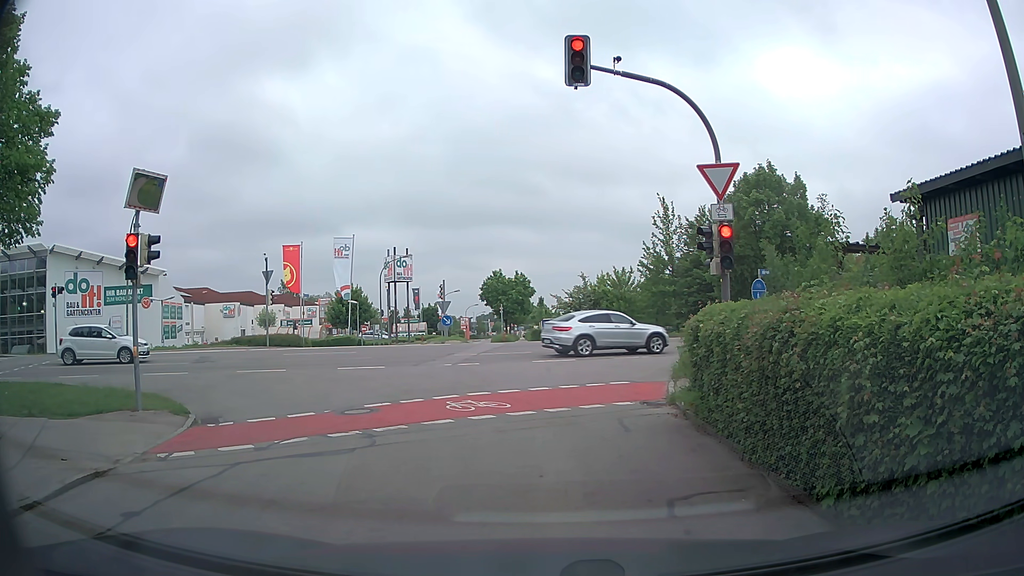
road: residential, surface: asphalt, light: Day
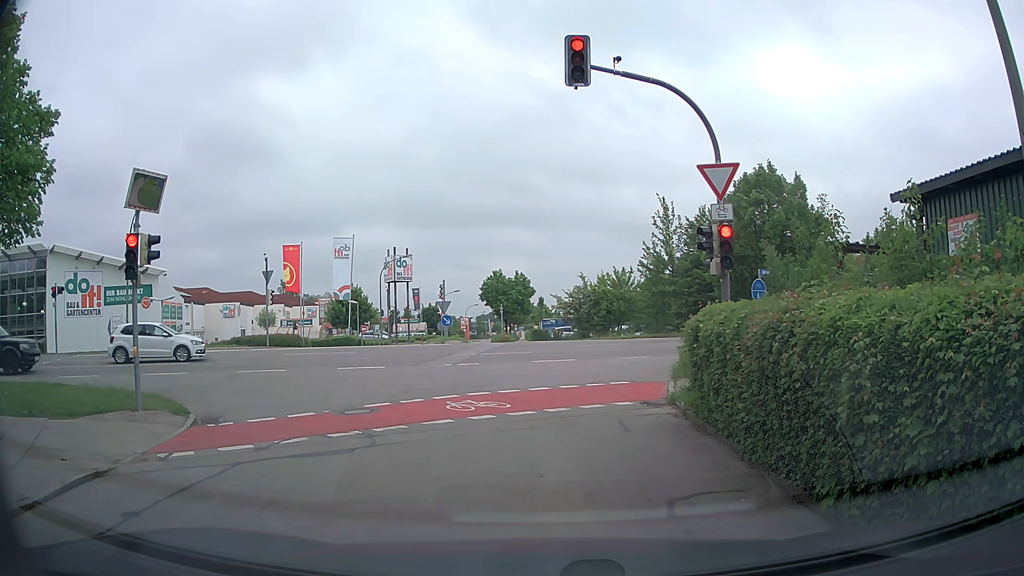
(0.0, 0.0) m; 0°
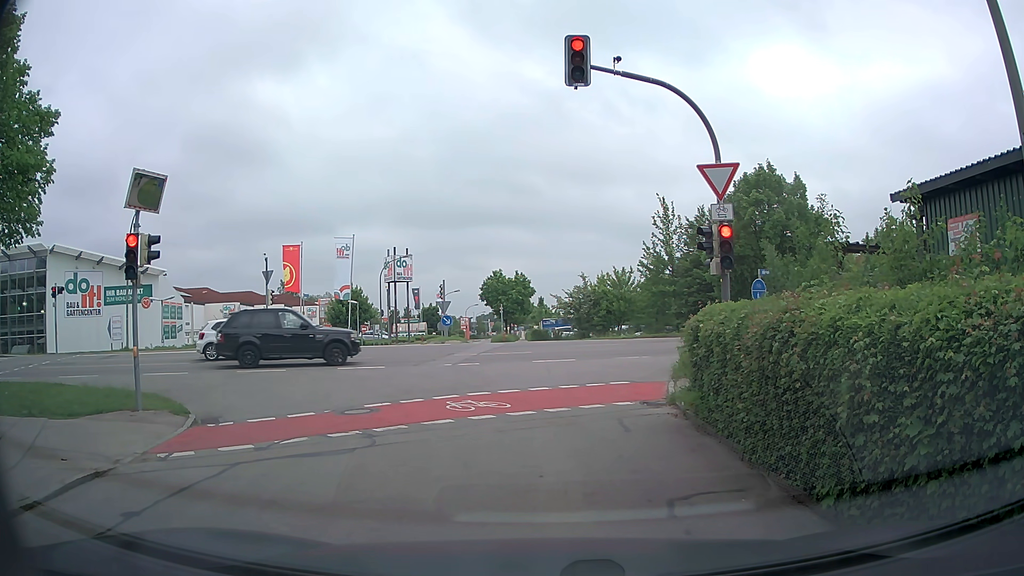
(0.0, 0.0) m; 0°
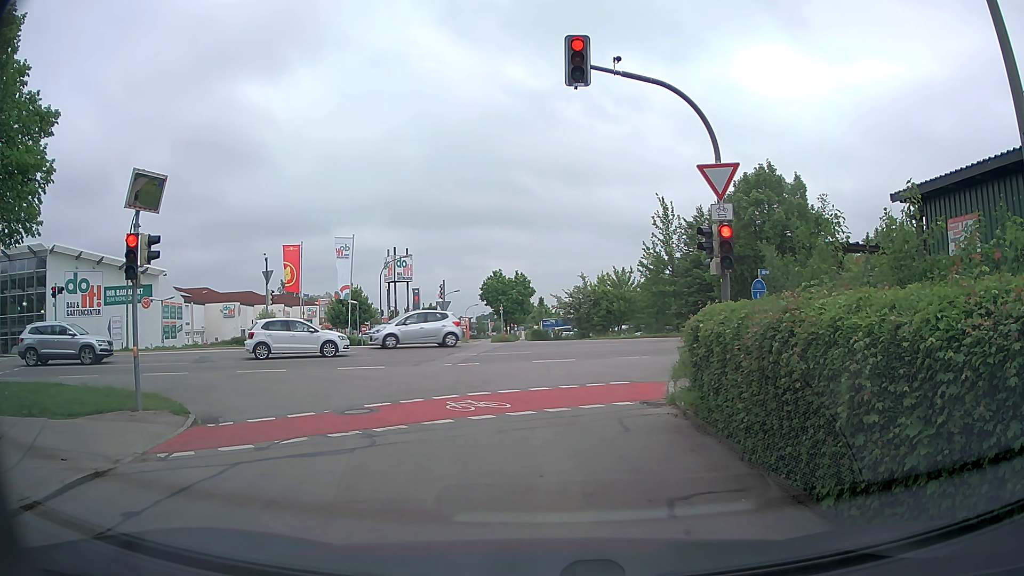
(0.0, 0.0) m; 0°
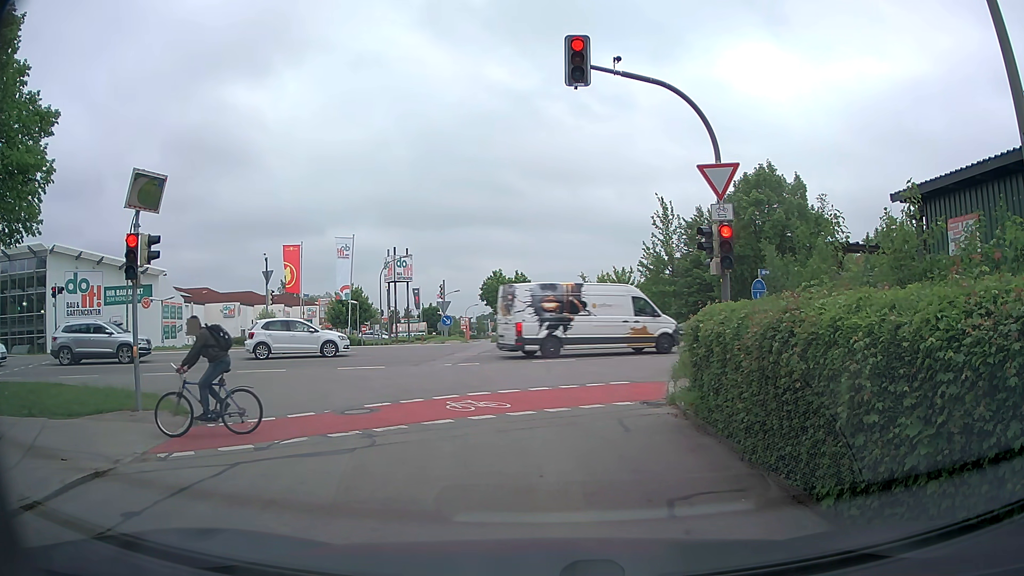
(0.0, 0.0) m; 0°
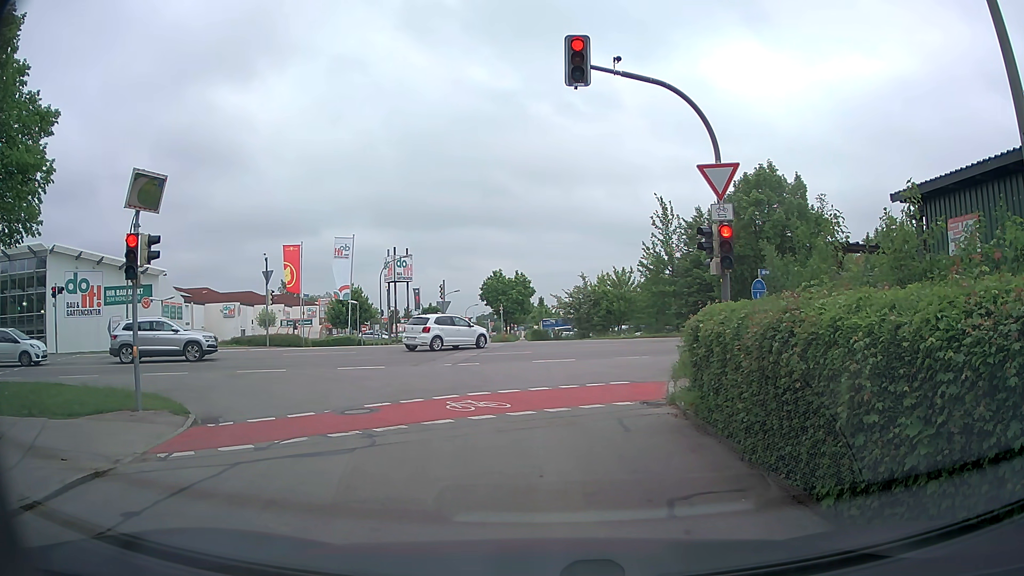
(0.0, 0.0) m; 0°
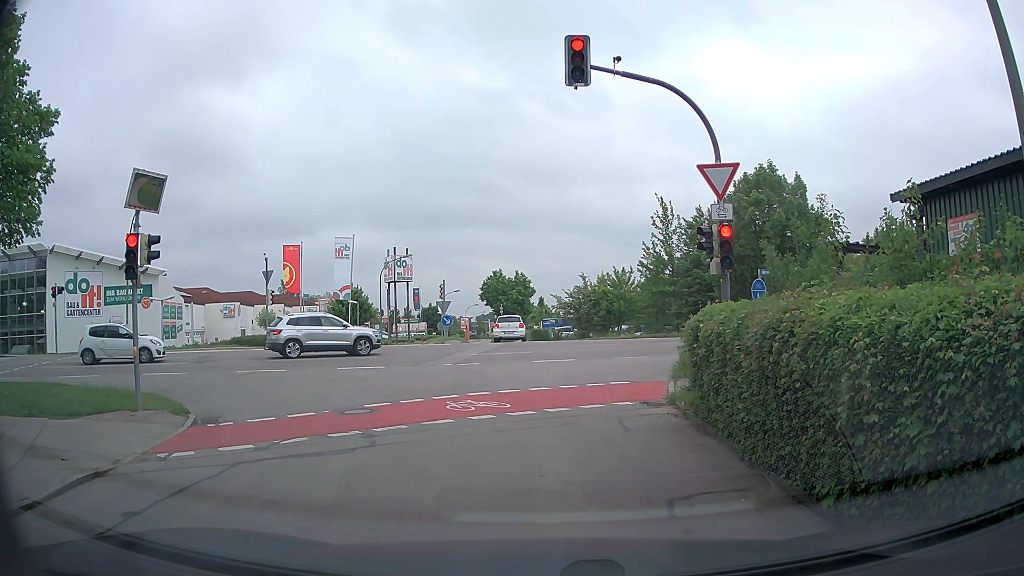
(0.0, 0.0) m; 0°
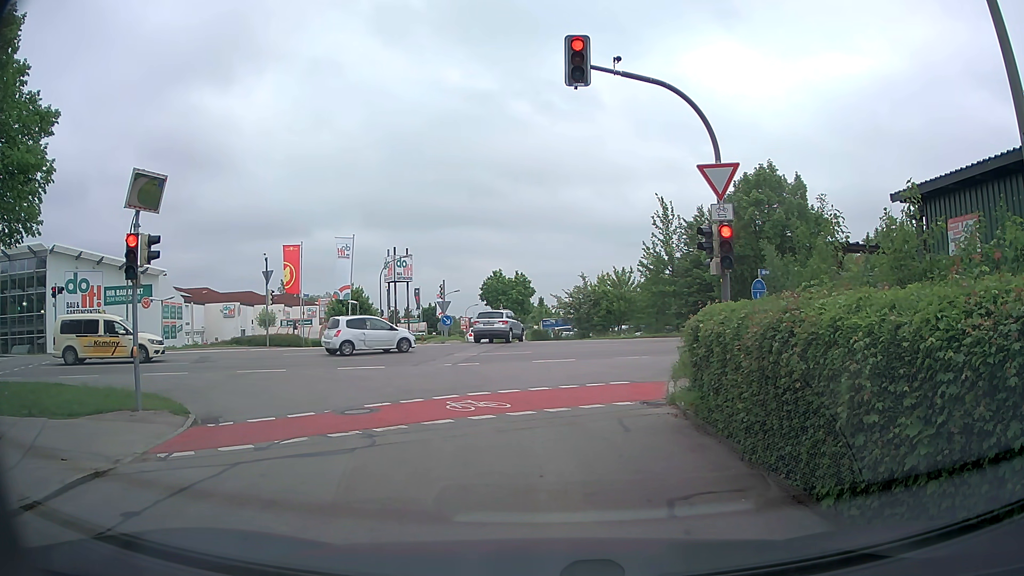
(0.0, 0.0) m; 0°
